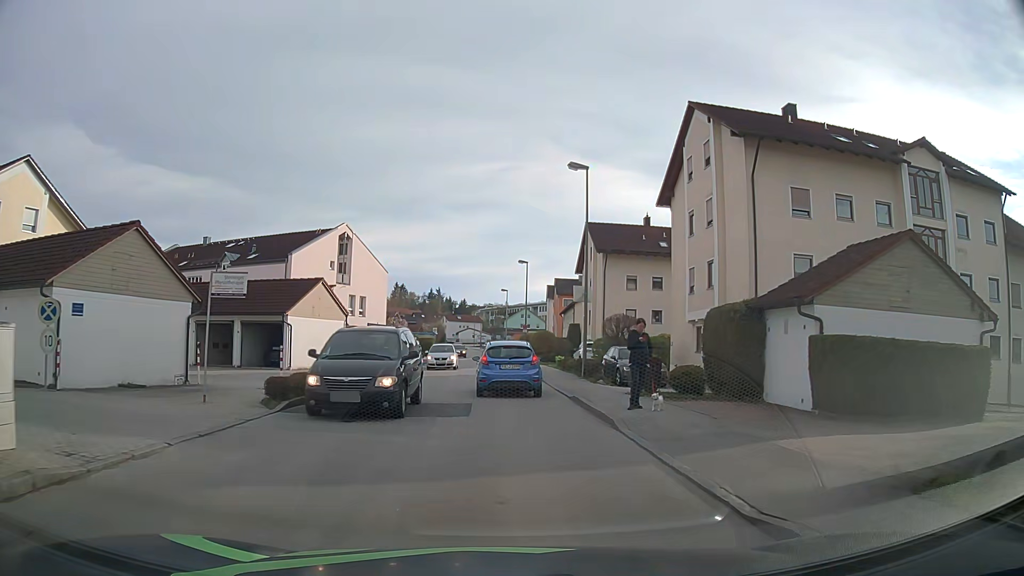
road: unclassified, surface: asphalt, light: Day
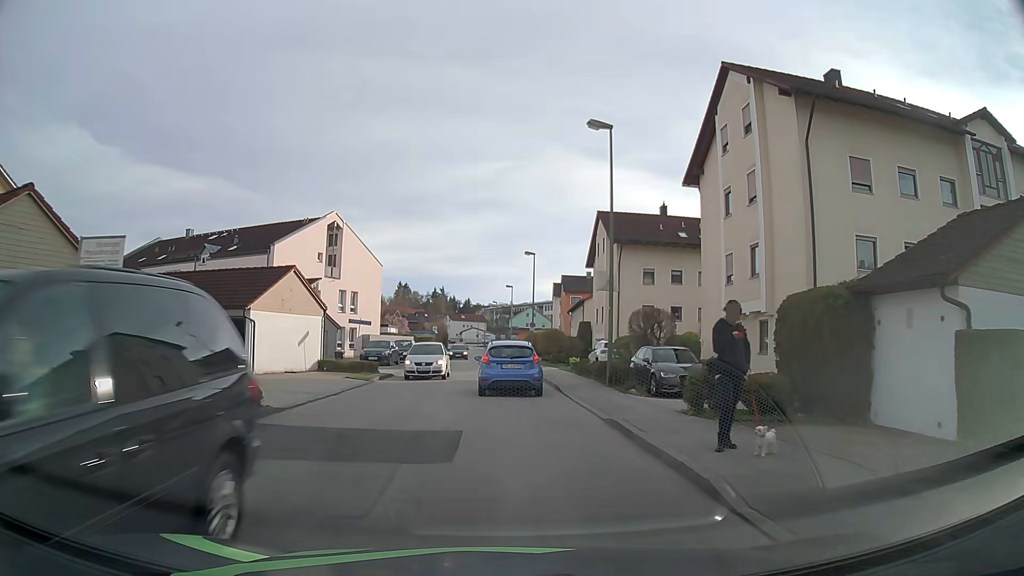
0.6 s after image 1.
(0.0, +5.1) m; -1°
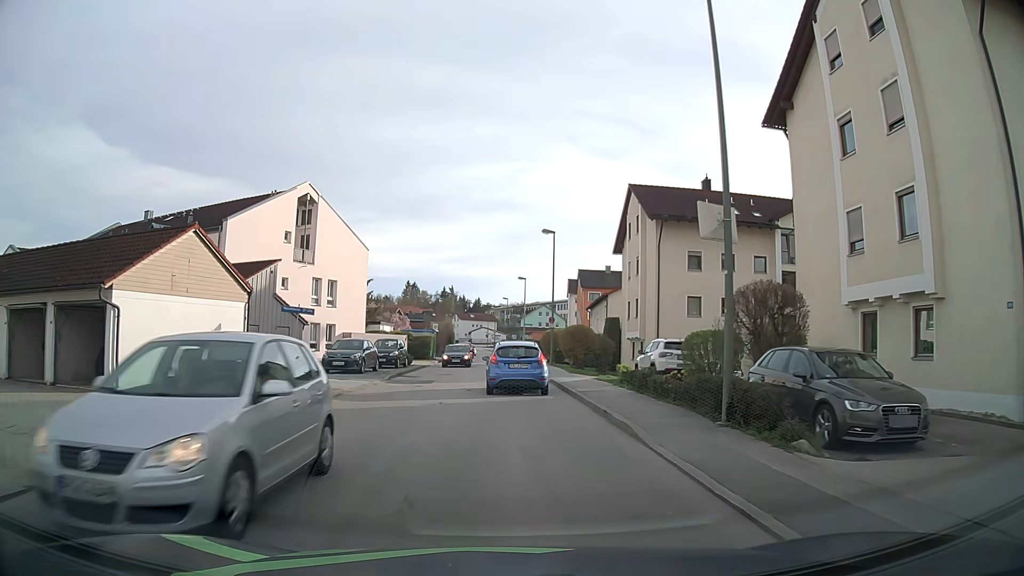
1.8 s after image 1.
(+0.1, +10.1) m; 0°
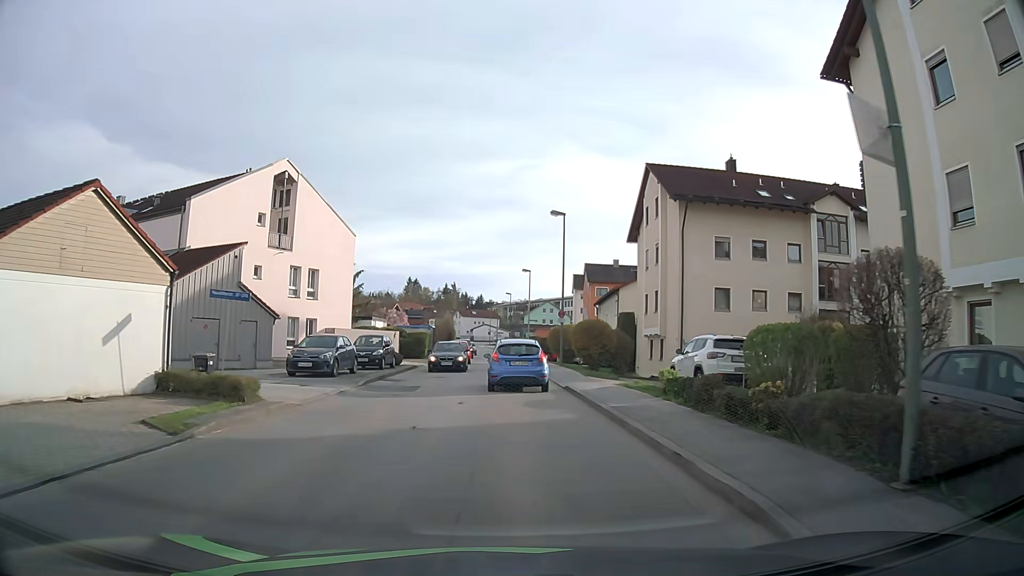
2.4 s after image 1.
(-0.1, +5.1) m; -1°
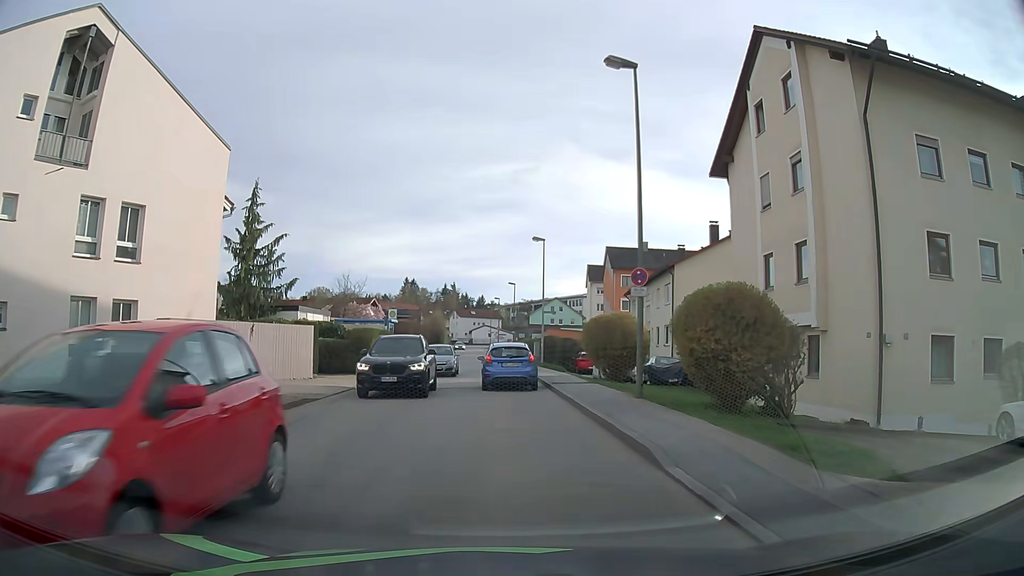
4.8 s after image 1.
(+0.1, +20.3) m; +1°
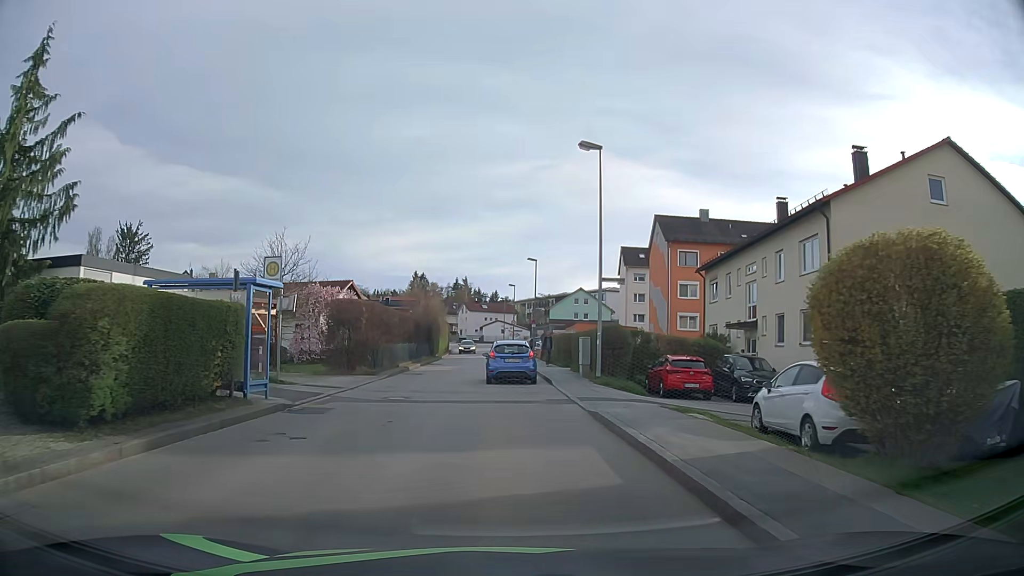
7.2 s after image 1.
(-0.5, +20.3) m; -2°
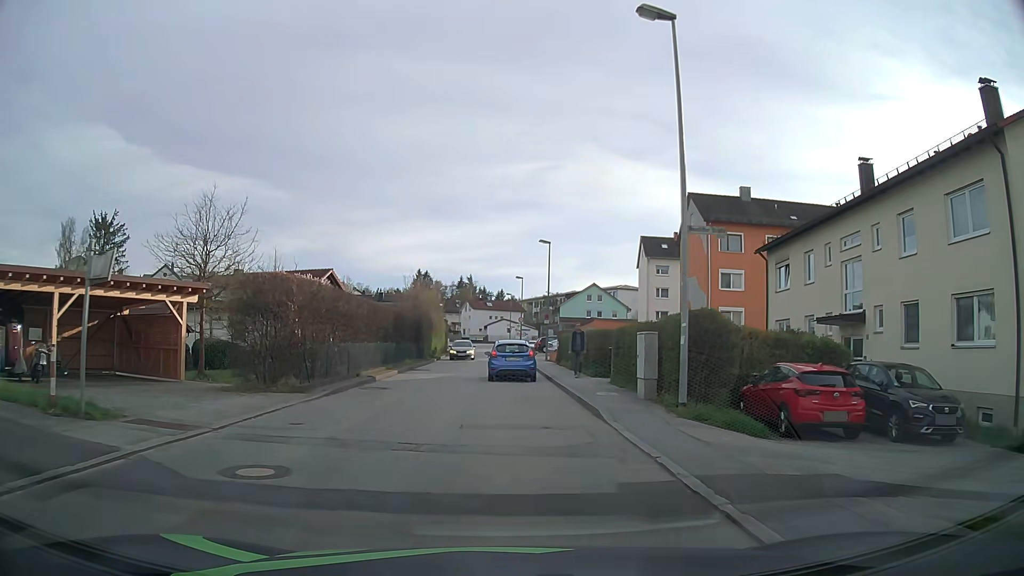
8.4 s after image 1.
(-0.1, +10.1) m; -1°
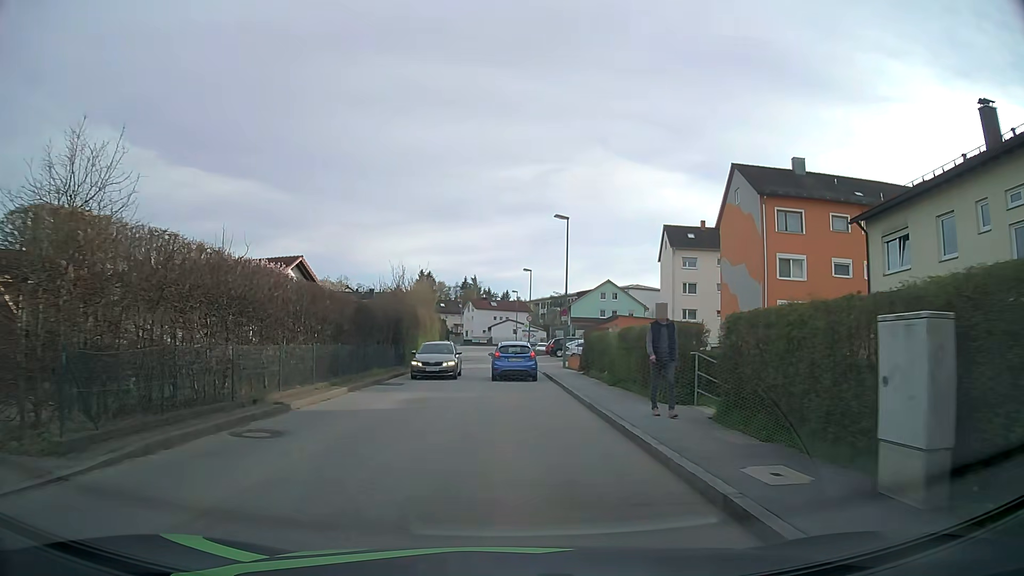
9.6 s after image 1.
(0.0, +10.0) m; -1°
